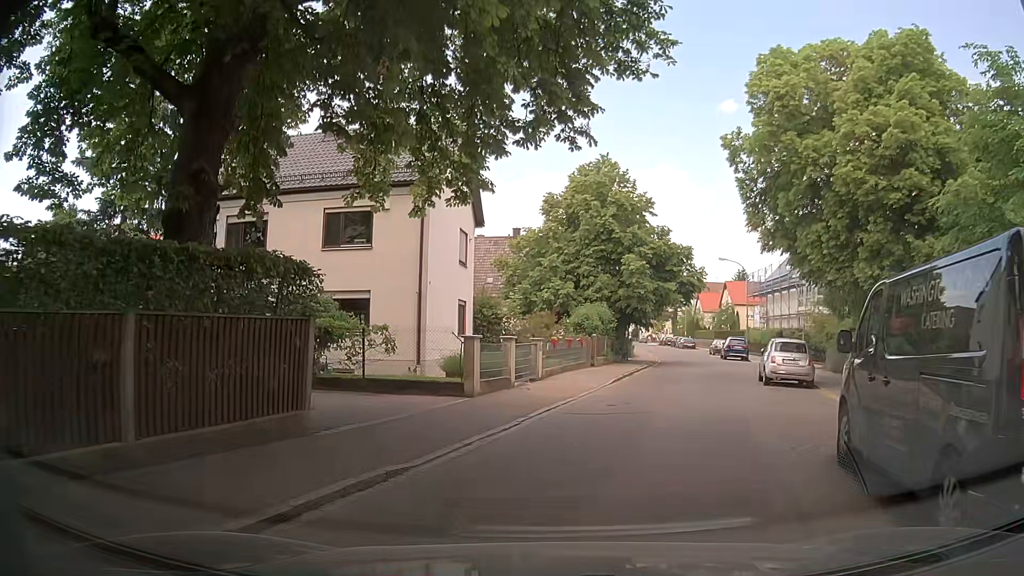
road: unclassified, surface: asphalt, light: Day
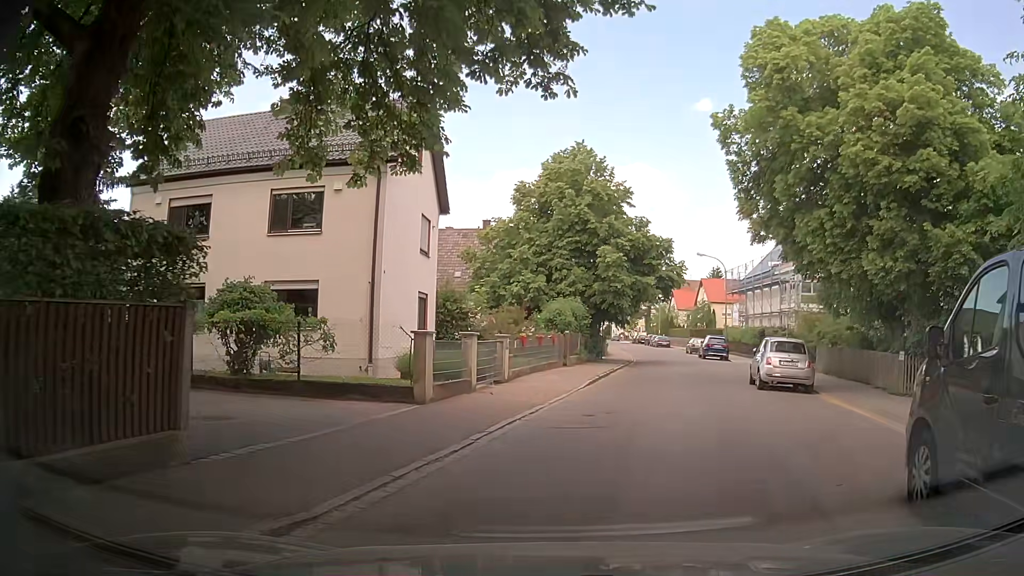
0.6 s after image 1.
(+0.1, +2.3) m; +4°
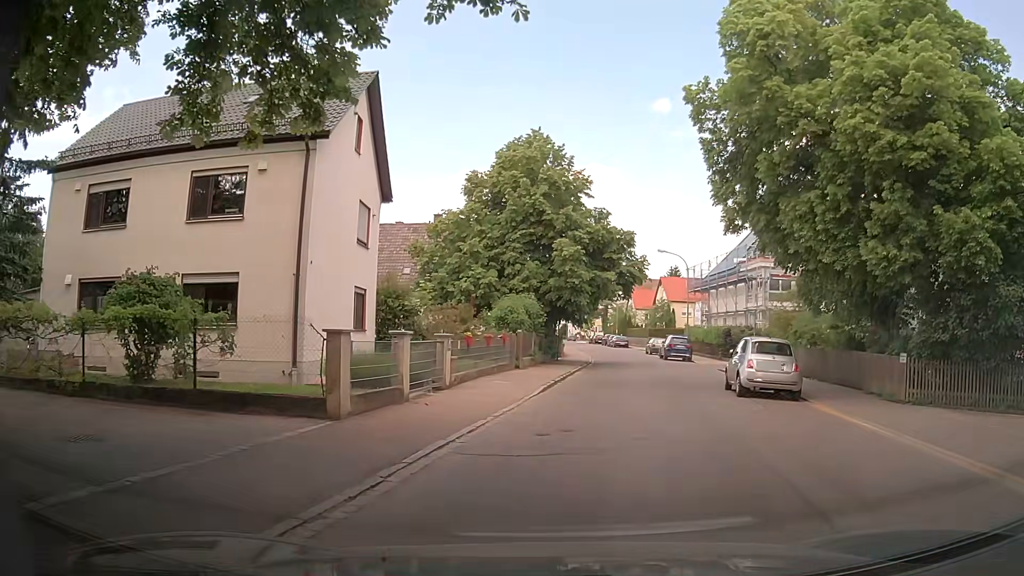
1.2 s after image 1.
(+0.1, +2.5) m; +2°
